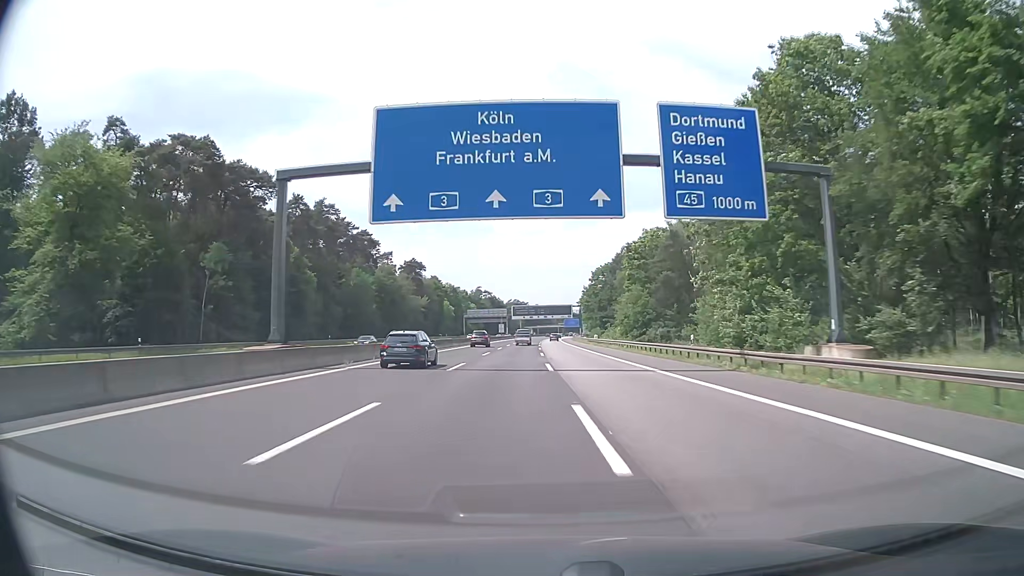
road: motorway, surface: asphalt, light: Day
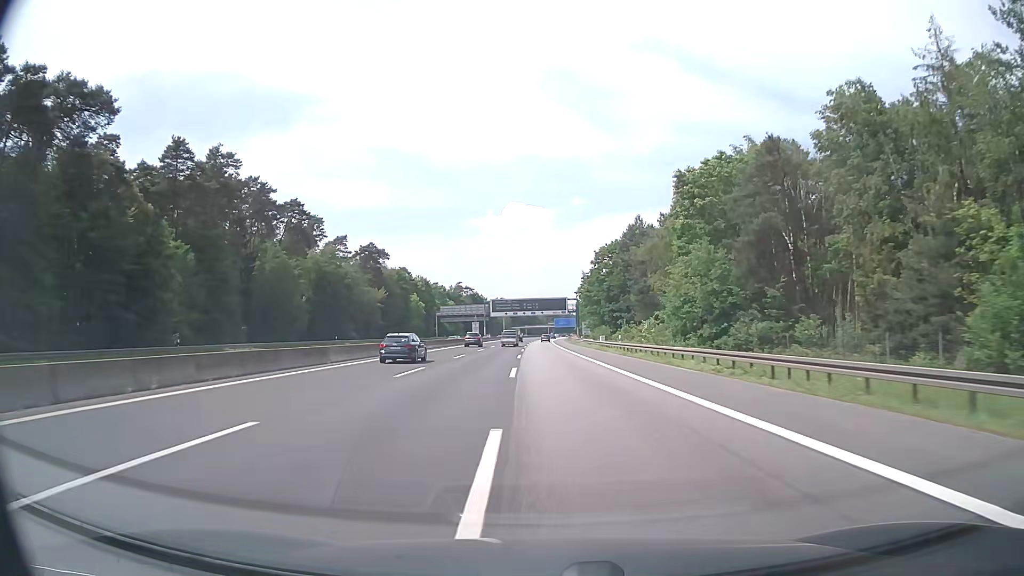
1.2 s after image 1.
(+0.4, +38.8) m; +1°
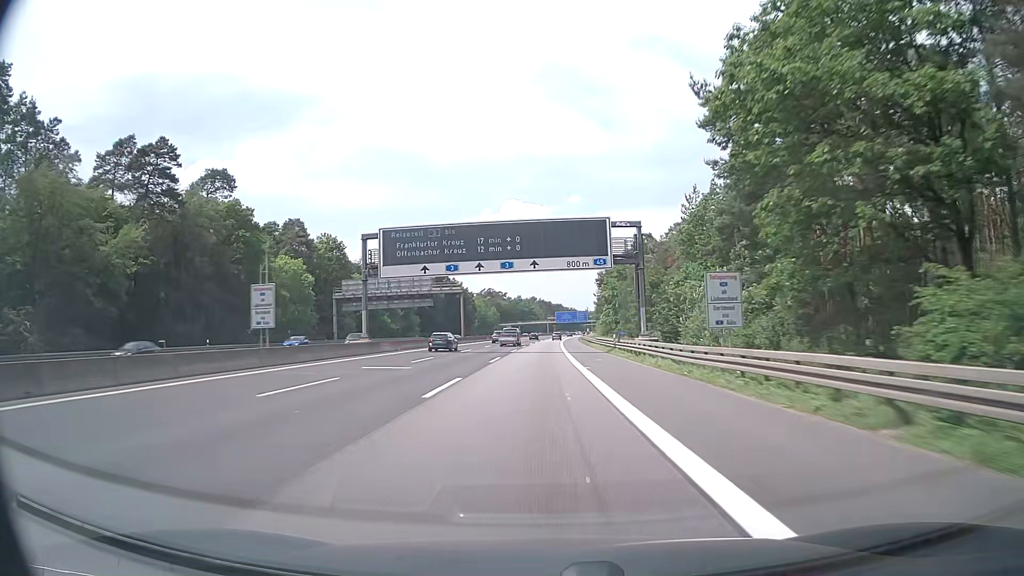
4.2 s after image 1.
(+0.3, +96.9) m; 0°
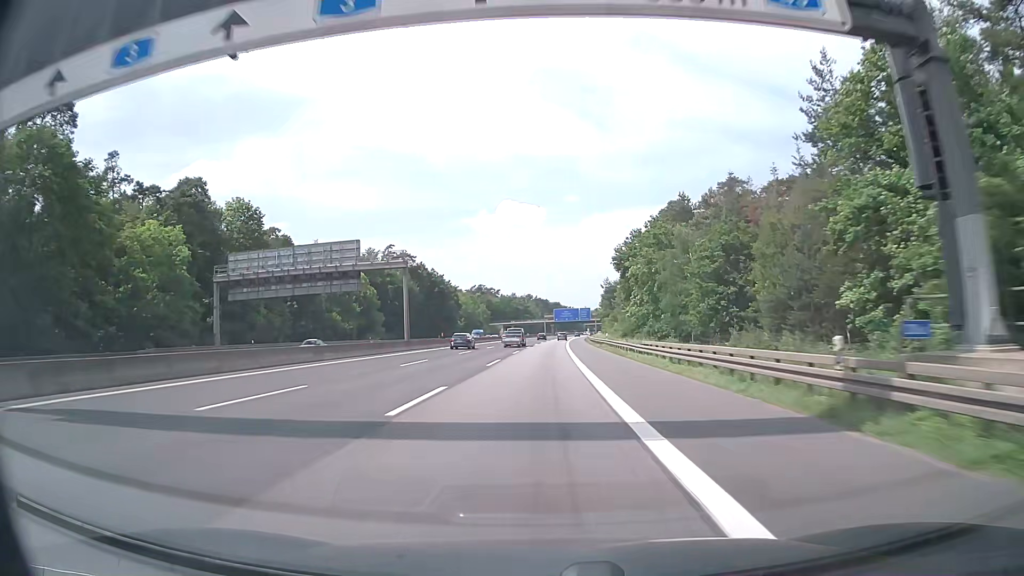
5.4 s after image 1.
(+0.1, +38.8) m; 0°
(0, +10) (0, +20) (0, +30) (0, +40) (0, +50) (0, +60) (+1, +70) (+1, +80) (+1, +90) (+1, +100) m
